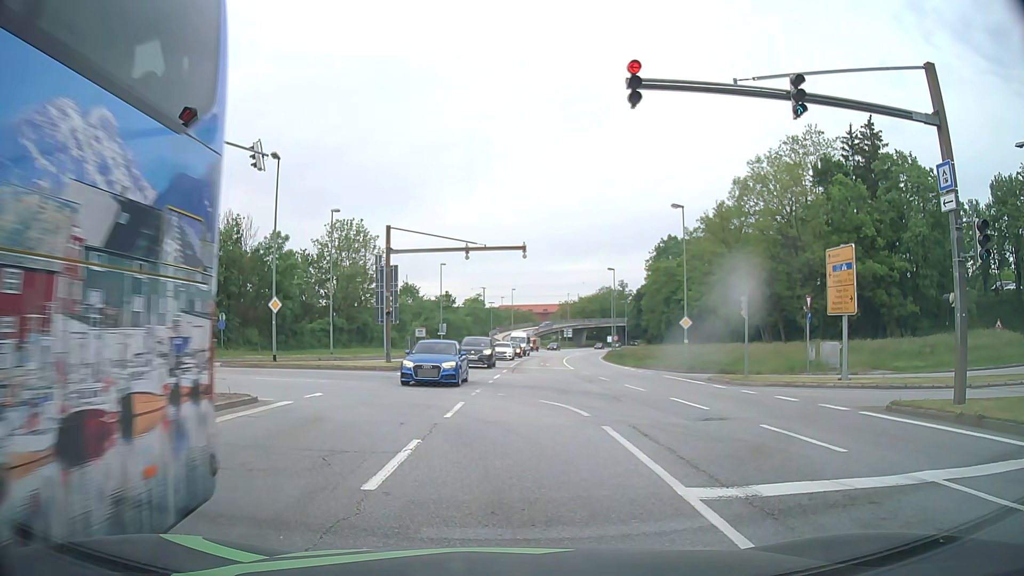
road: primary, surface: asphalt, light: Day
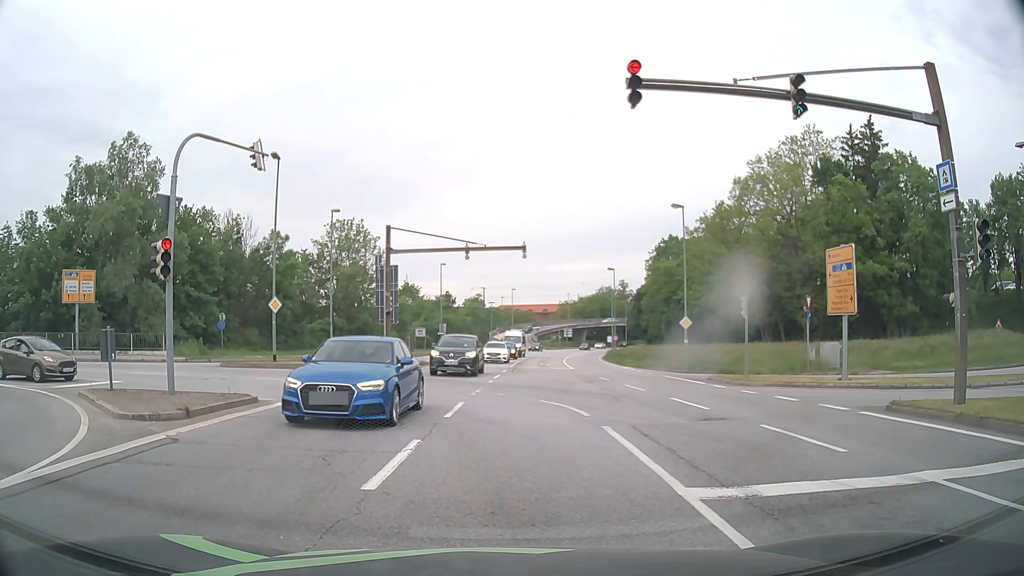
(0.0, 0.0) m; 0°
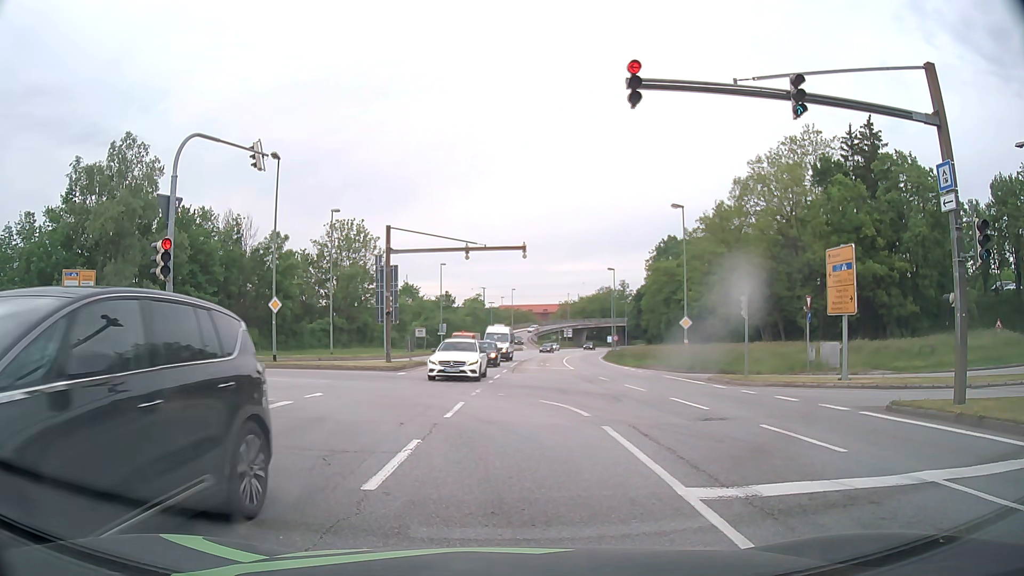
(0.0, 0.0) m; 0°
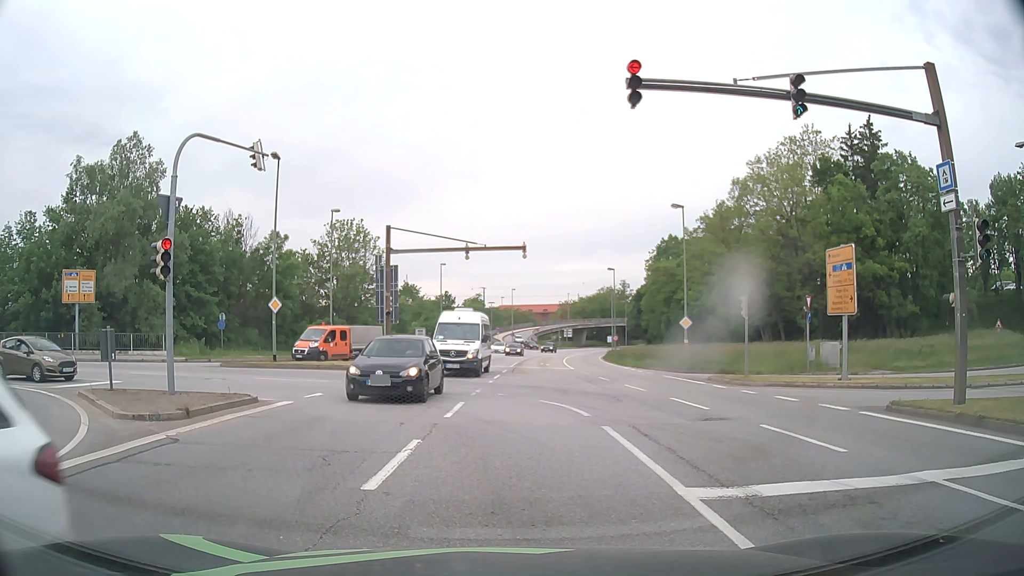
(0.0, 0.0) m; 0°
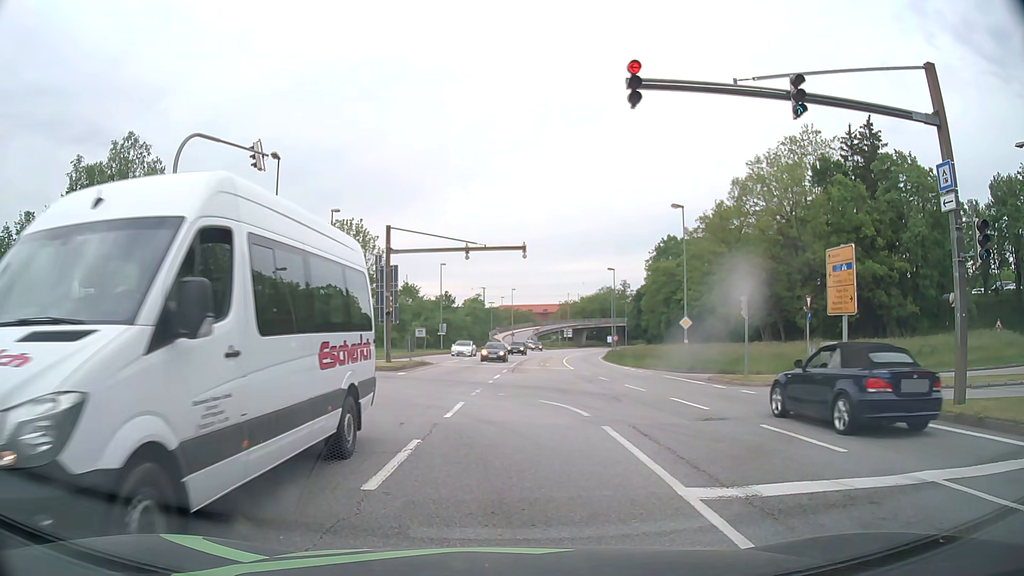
(0.0, 0.0) m; 0°
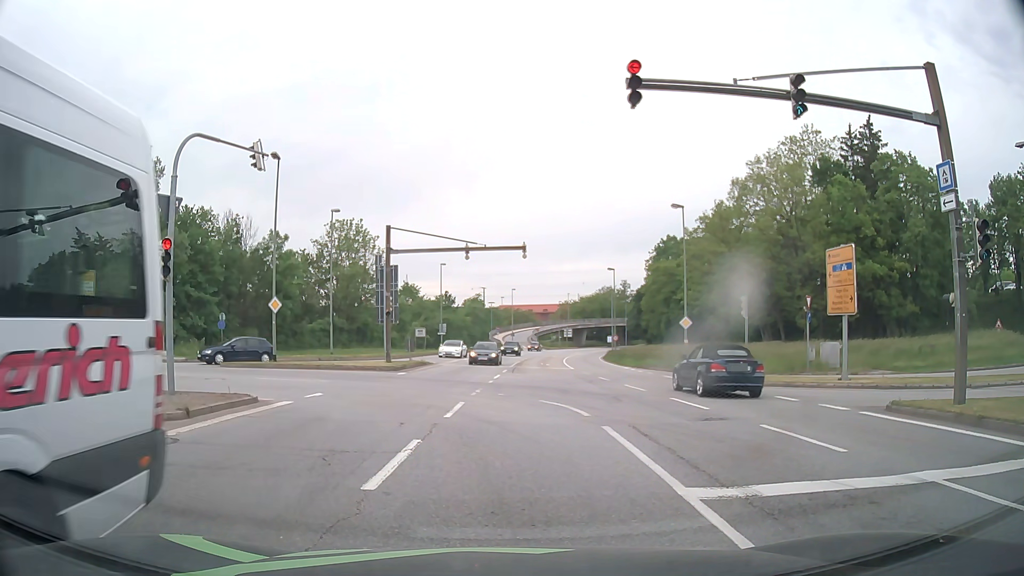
(0.0, 0.0) m; 0°
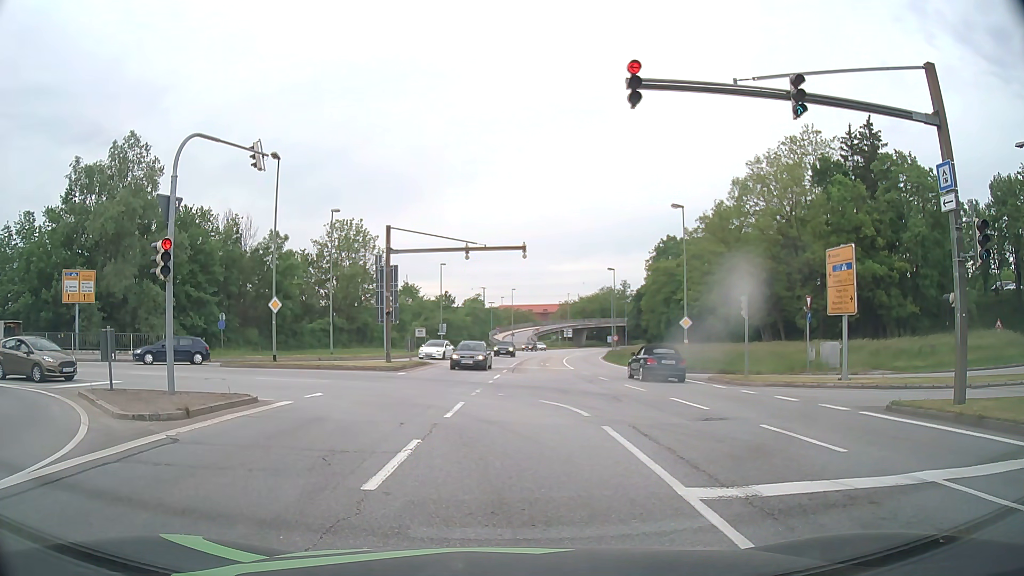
(0.0, 0.0) m; 0°
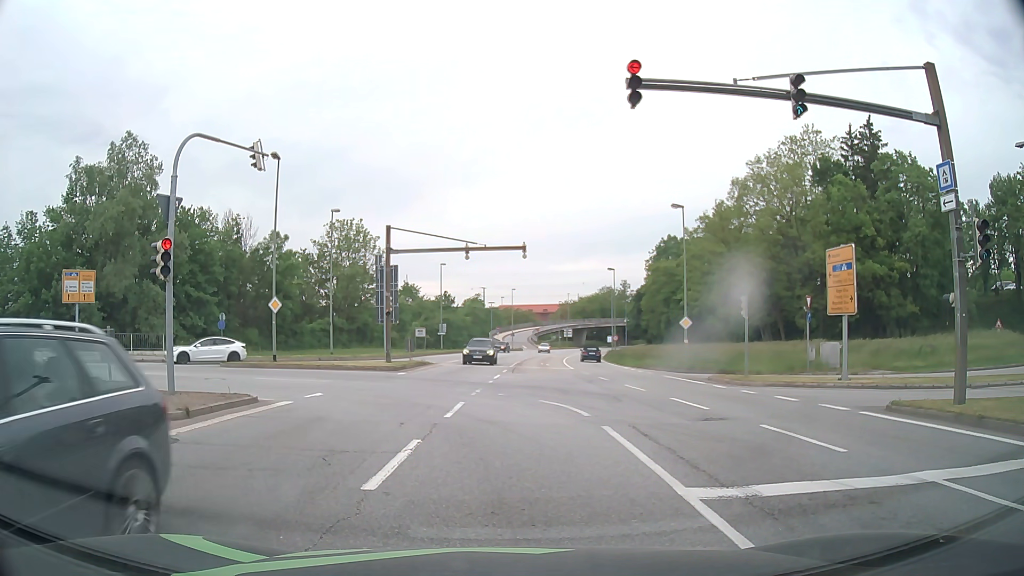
(0.0, 0.0) m; 0°
(-1, +10) (-5, +19) (-14, +23) (-24, +25) (-34, +26) (-44, +28) (-54, +30) (-63, +32) (-73, +33) (-83, +35) m
